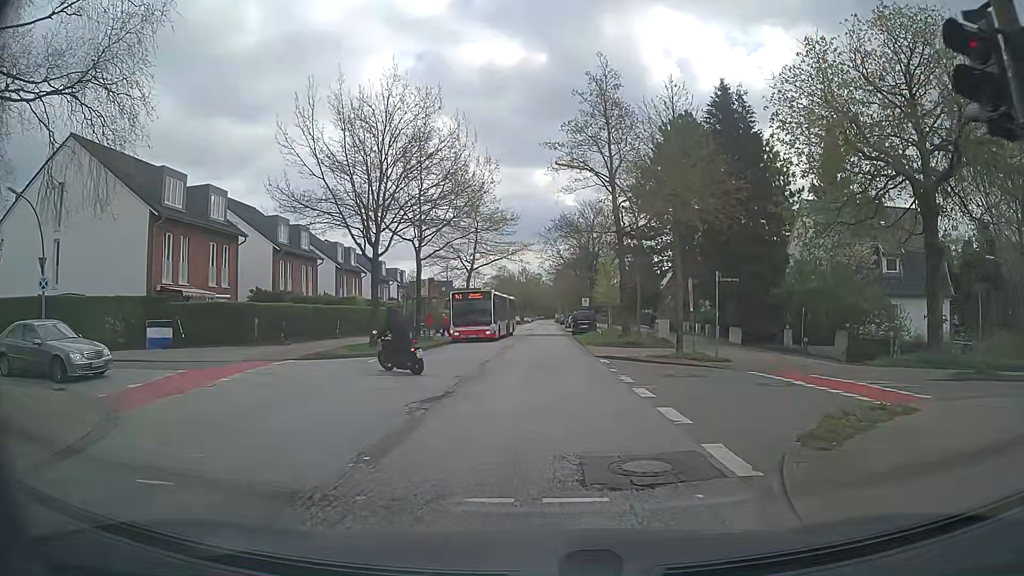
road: secondary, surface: asphalt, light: Day
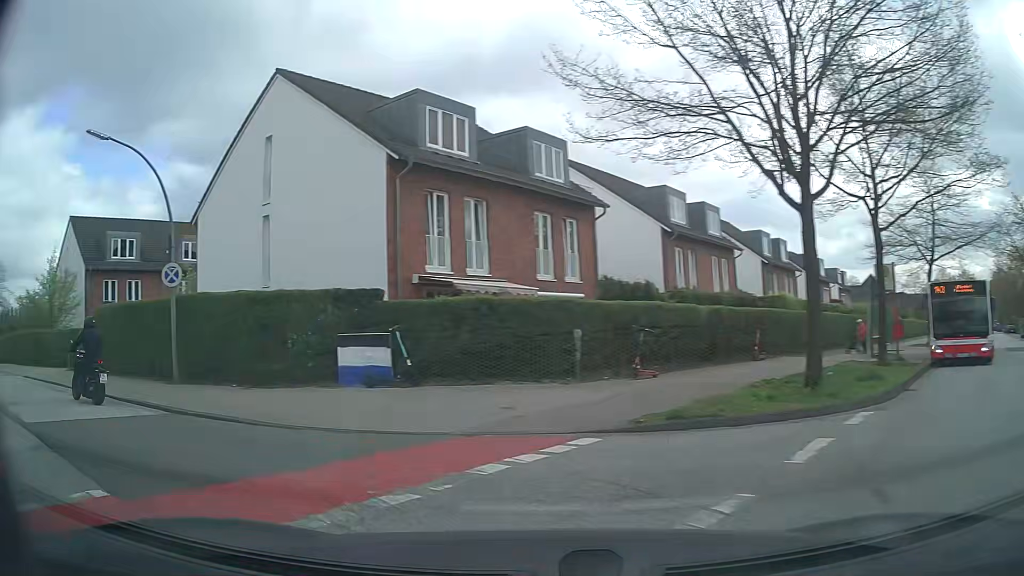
(-2.4, +14.5) m; -36°
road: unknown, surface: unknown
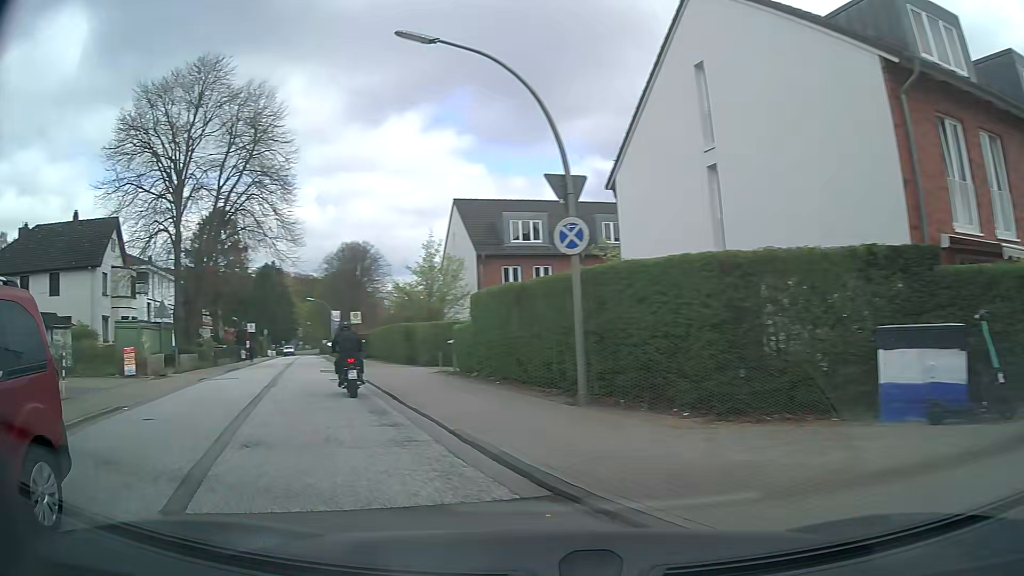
(-2.0, +6.2) m; -36°
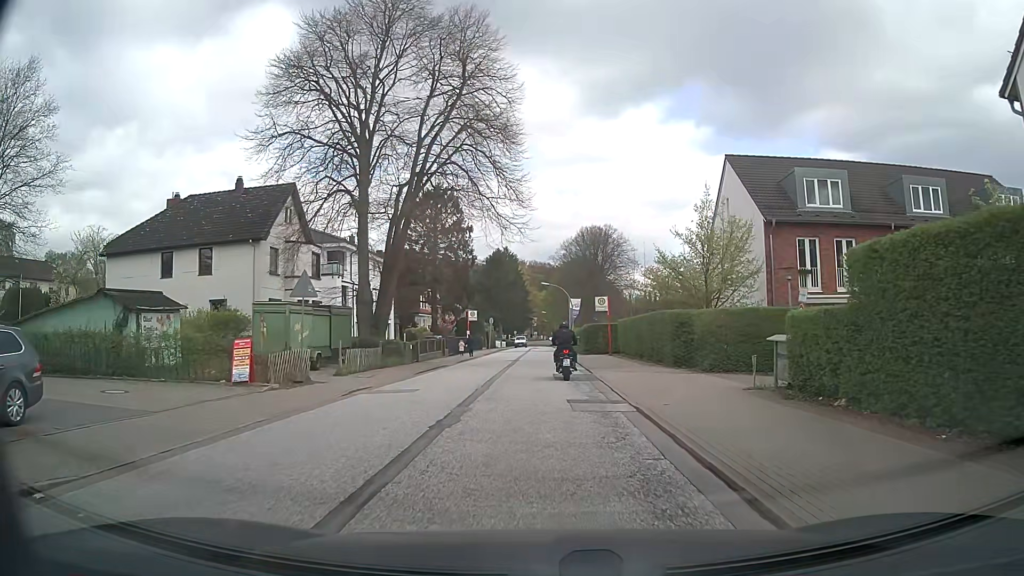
(-2.8, +9.3) m; -23°
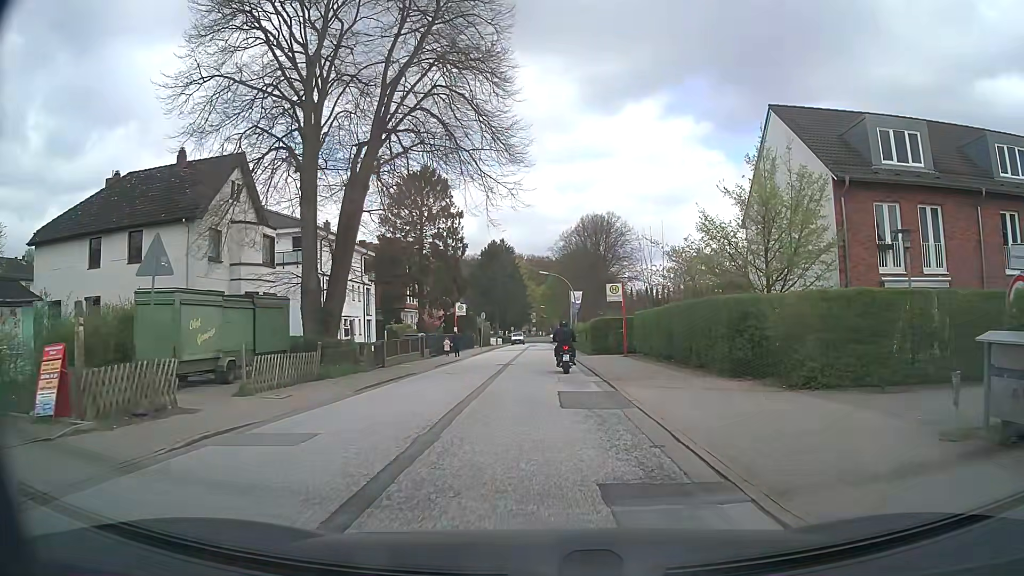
(-0.1, +7.9) m; -1°
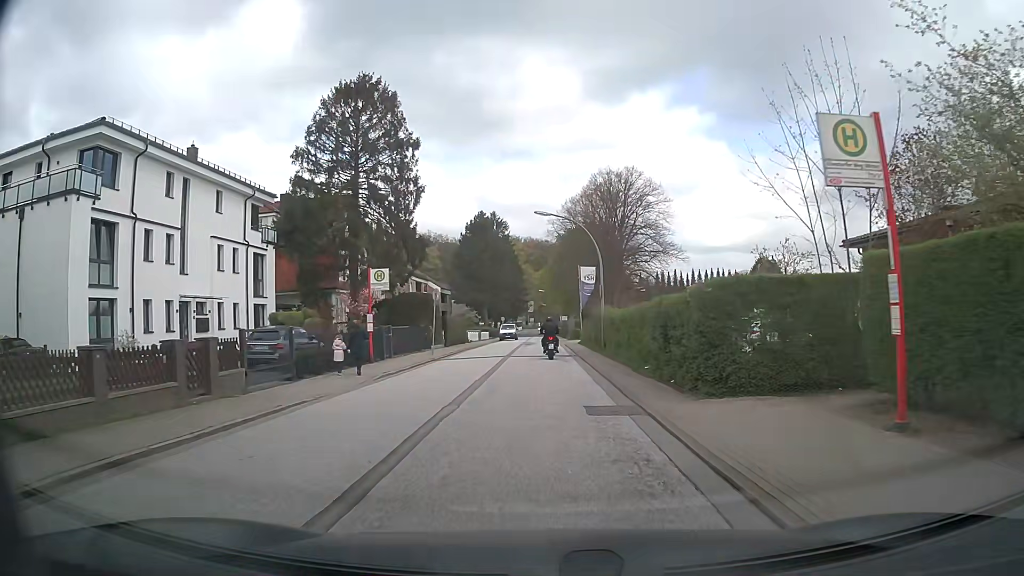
(+0.4, +25.4) m; 0°
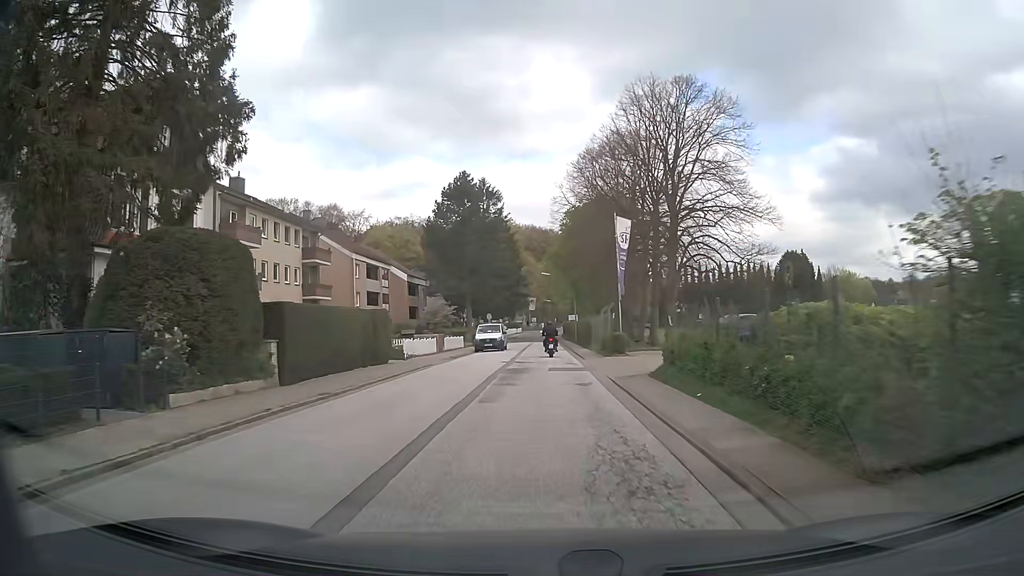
(+0.3, +30.5) m; 0°
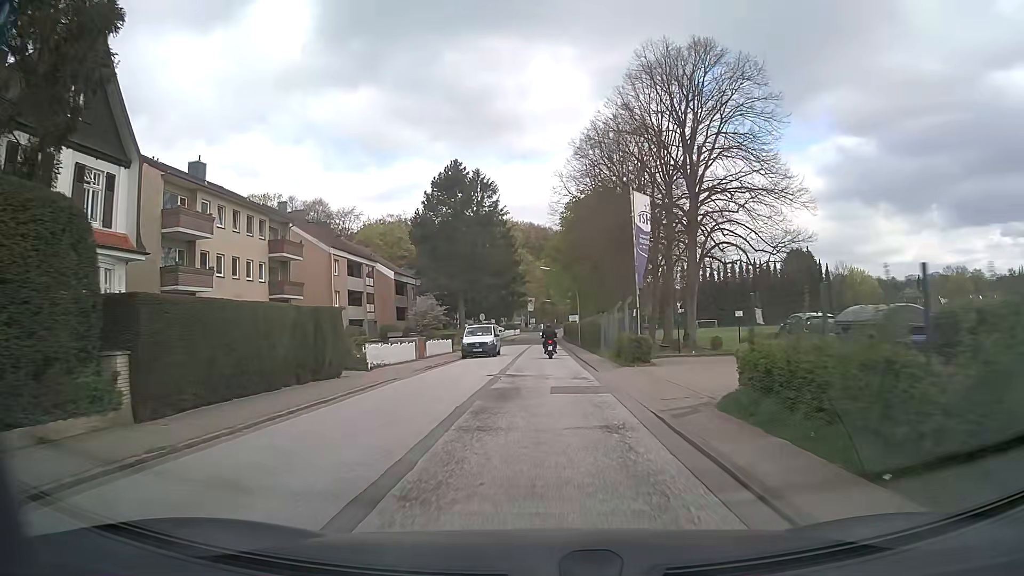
(0.0, +6.7) m; 0°
(0, +10) (0, +20) (0, +30) (0, +40) (+1, +50) (+1, +60) (+1, +70) (+1, +80) (+1, +90) (+1, +100) m
